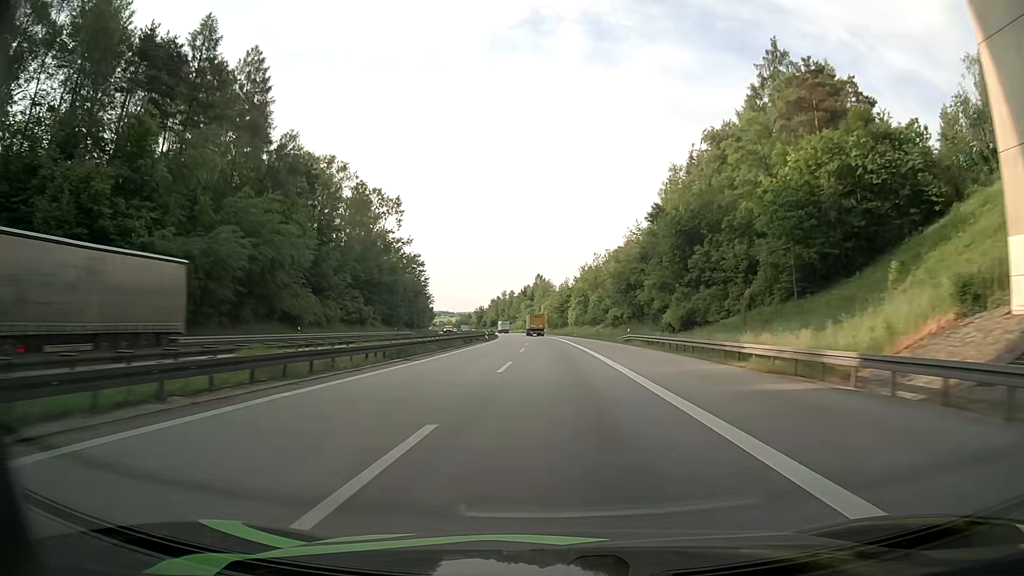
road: motorway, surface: asphalt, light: Day
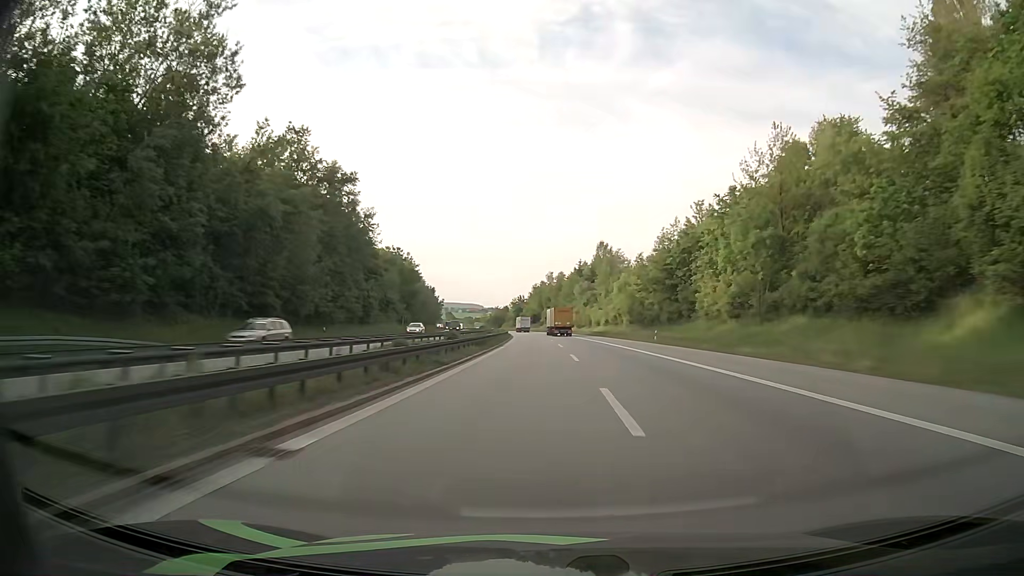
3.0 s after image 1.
(-5.0, +102.2) m; -5°
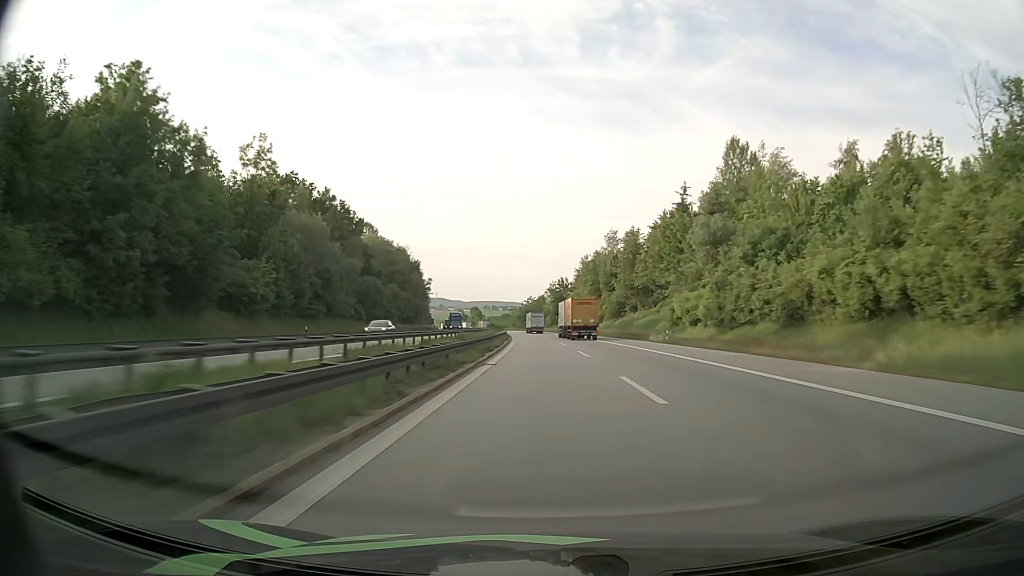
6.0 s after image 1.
(-3.0, +103.9) m; -4°
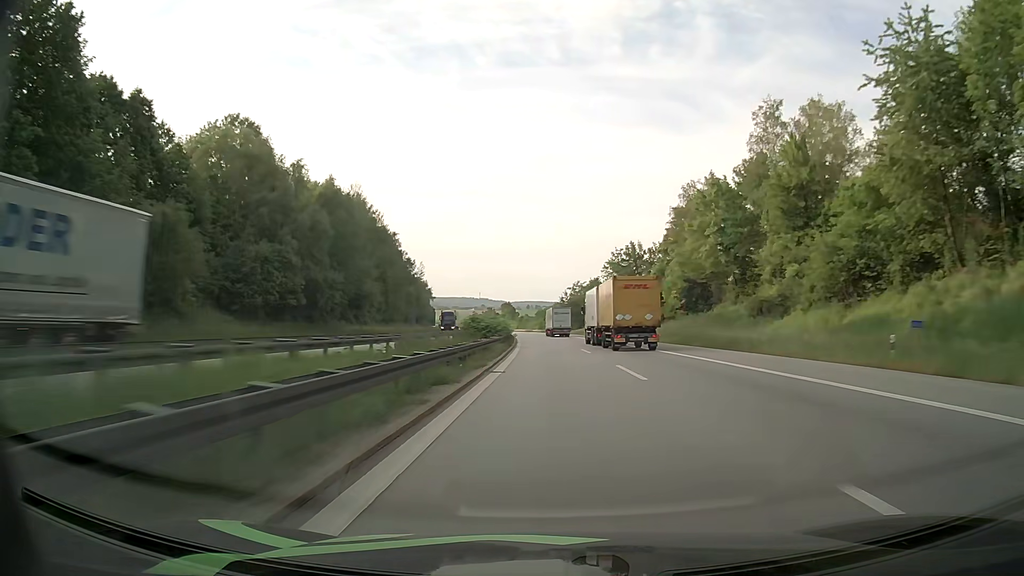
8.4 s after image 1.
(-2.8, +83.9) m; -4°
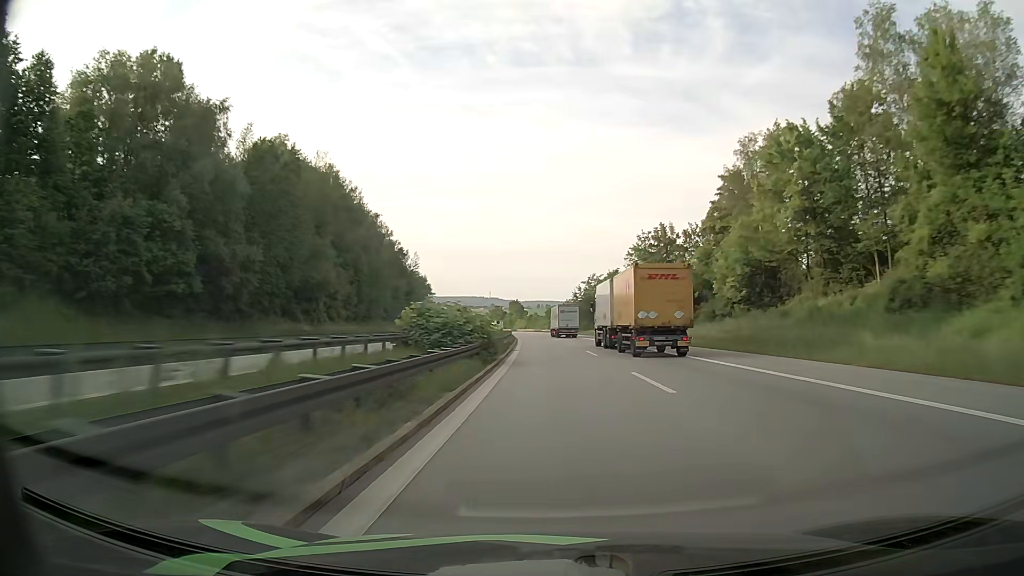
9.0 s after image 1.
(-0.2, +21.1) m; -1°
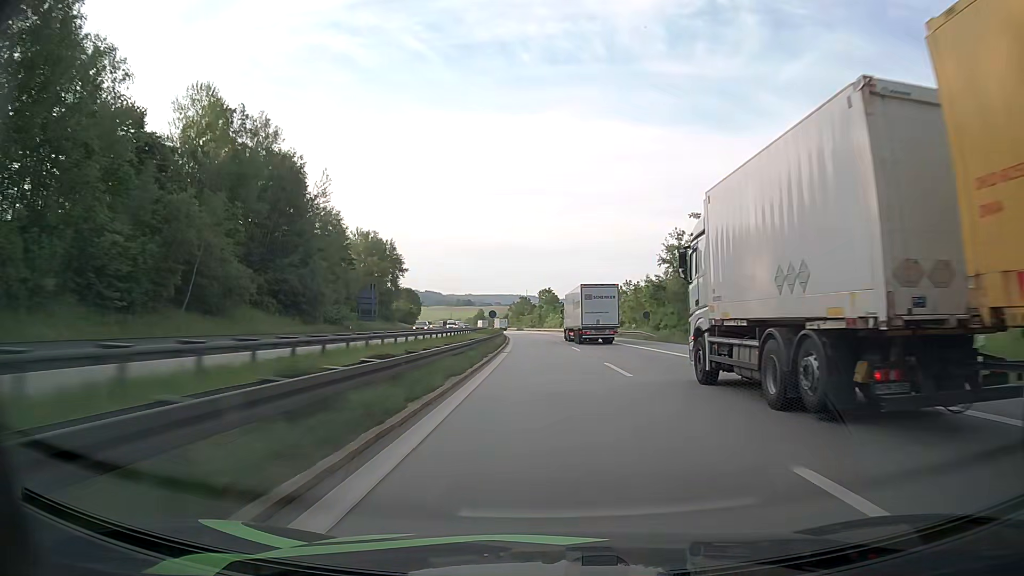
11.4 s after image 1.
(-1.9, +85.0) m; -3°
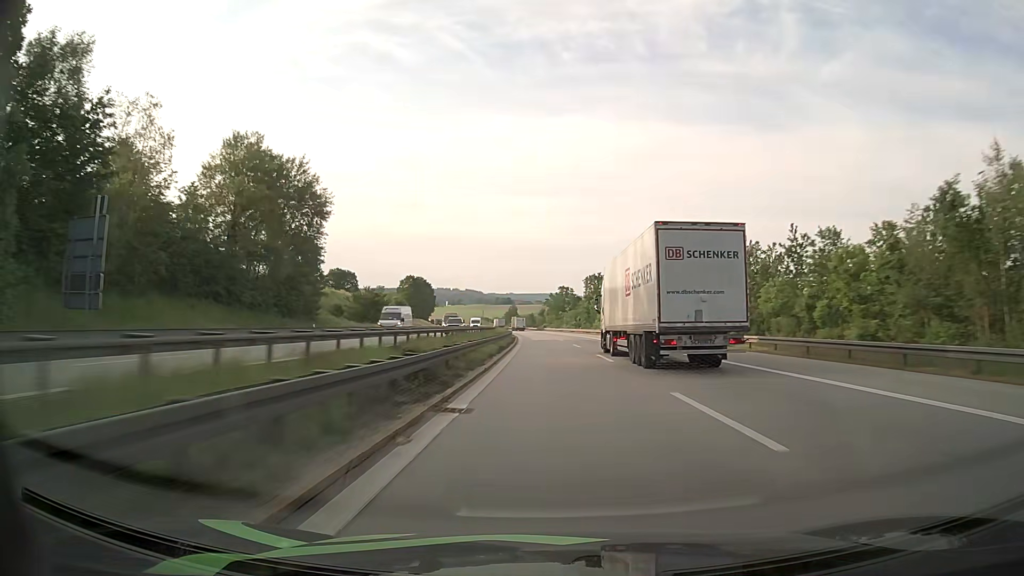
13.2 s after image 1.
(-2.0, +64.3) m; -4°
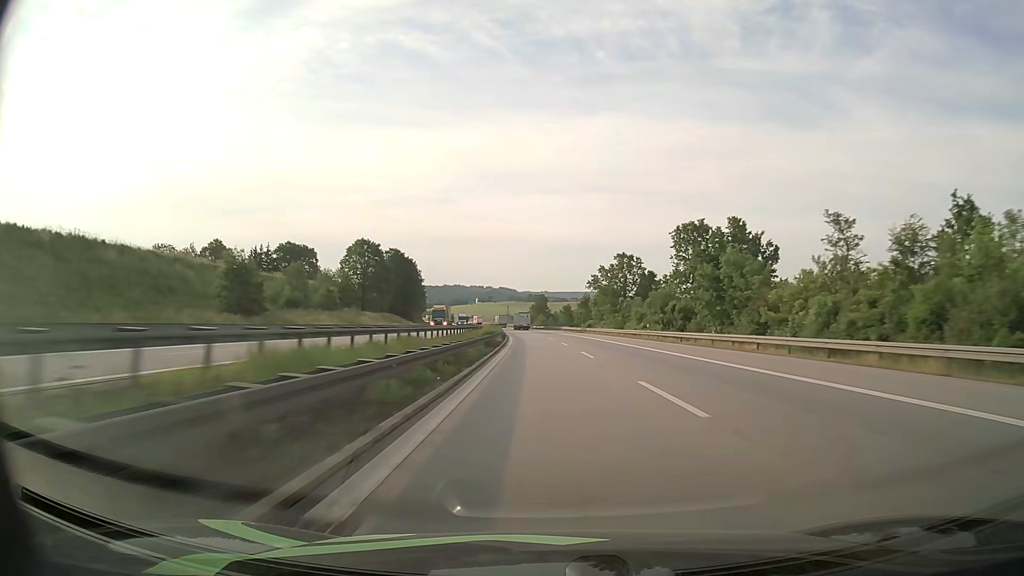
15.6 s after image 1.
(-2.3, +86.6) m; -3°
(0, +10) (0, +20) (0, +30) (-1, +40) (-1, +50) (-1, +60) (-2, +70) (-2, +80) (-3, +90) (-4, +100) m
